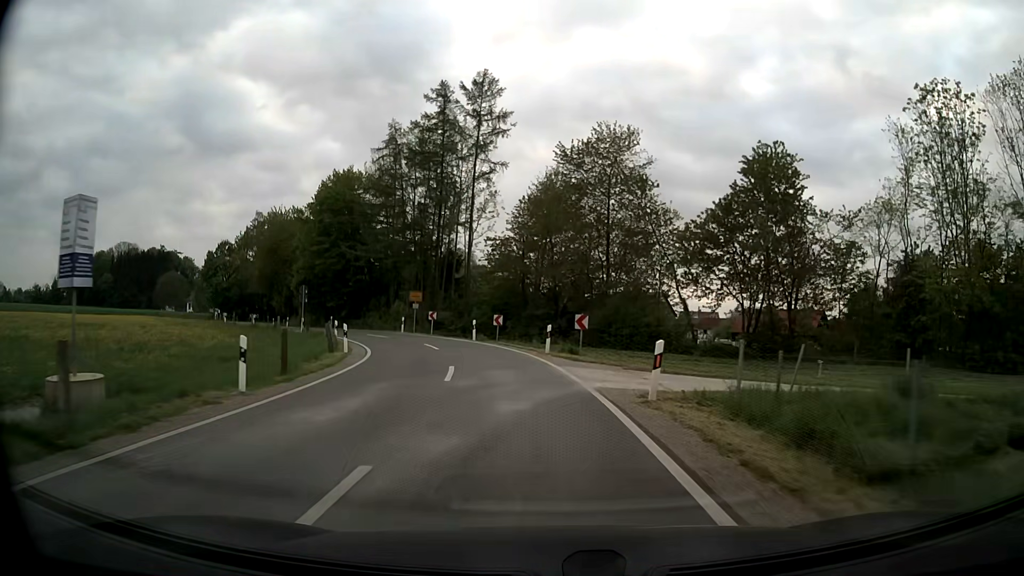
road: unclassified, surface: asphalt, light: Day
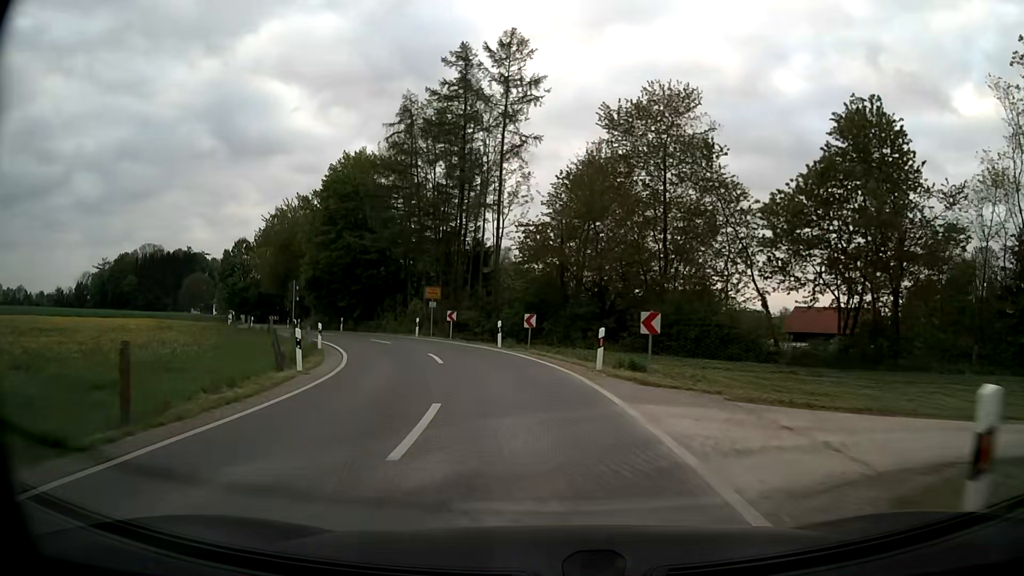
(-0.1, +7.9) m; -2°
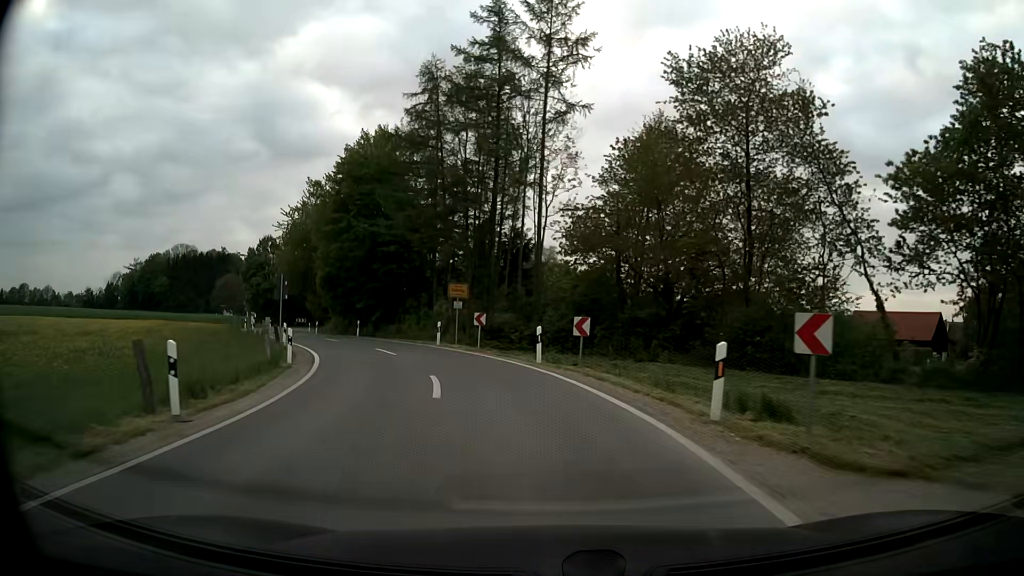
(-0.3, +7.5) m; -4°
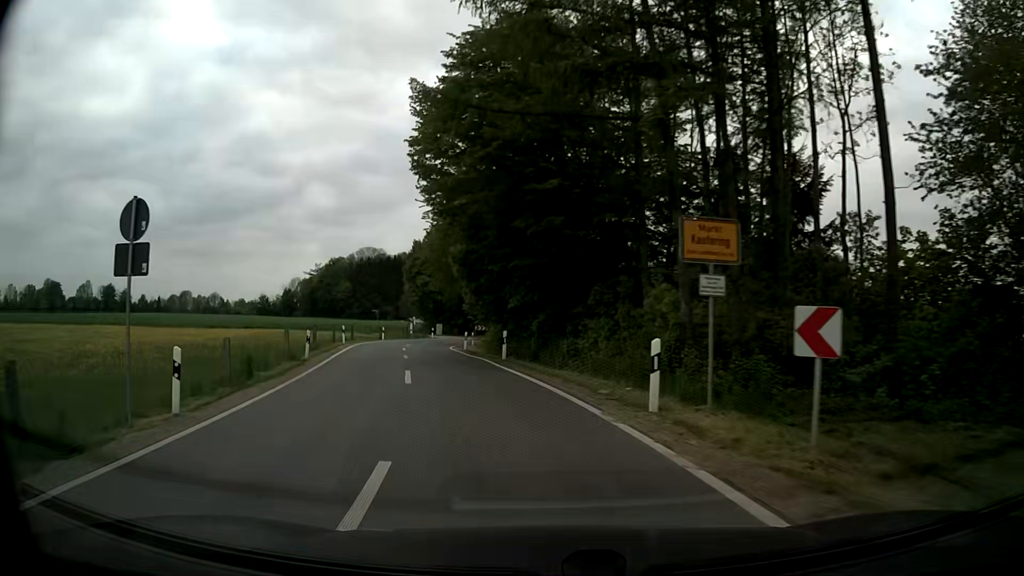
(-2.8, +20.8) m; -18°
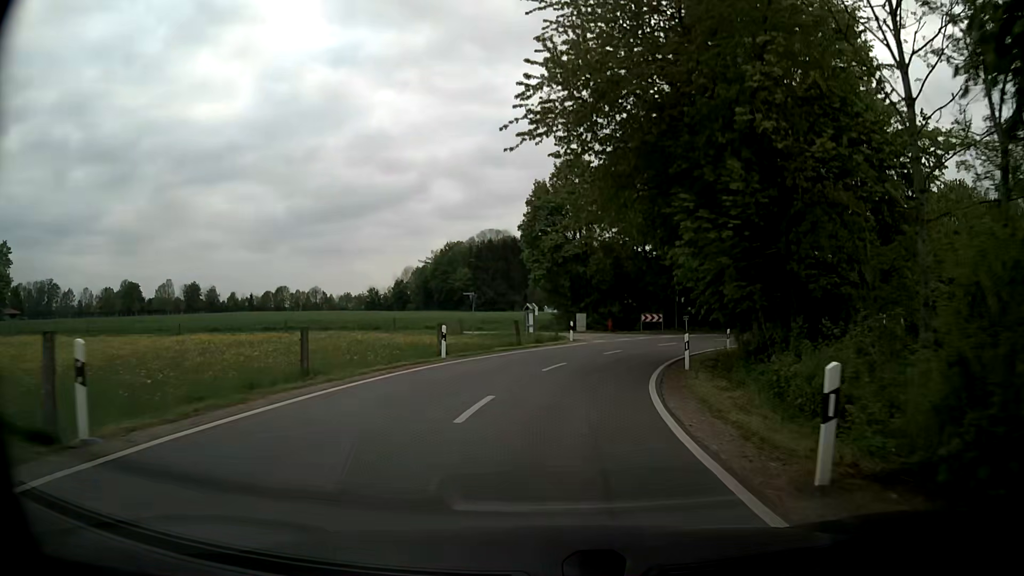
(-5.9, +33.5) m; -11°
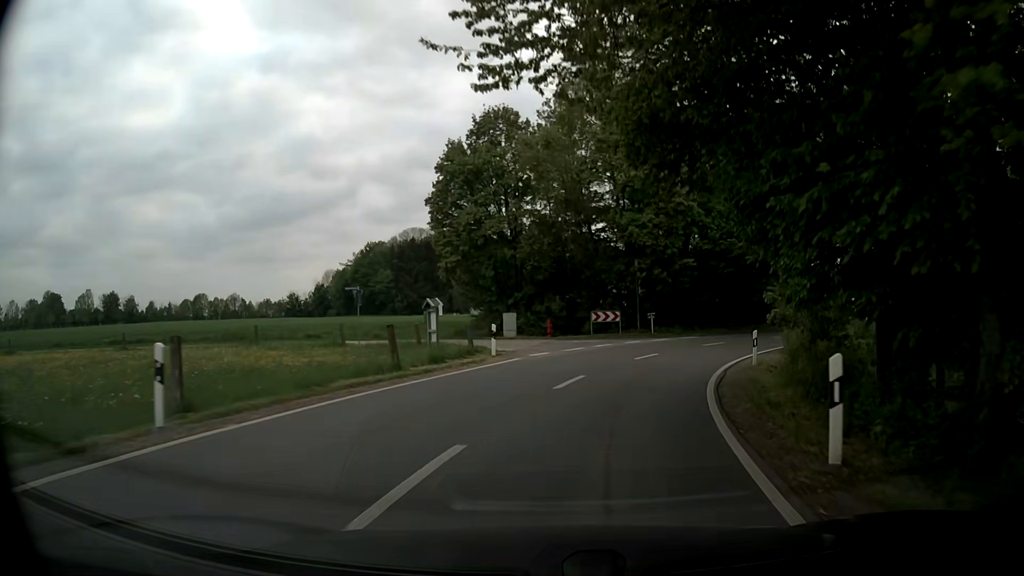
(+0.2, +13.4) m; +4°
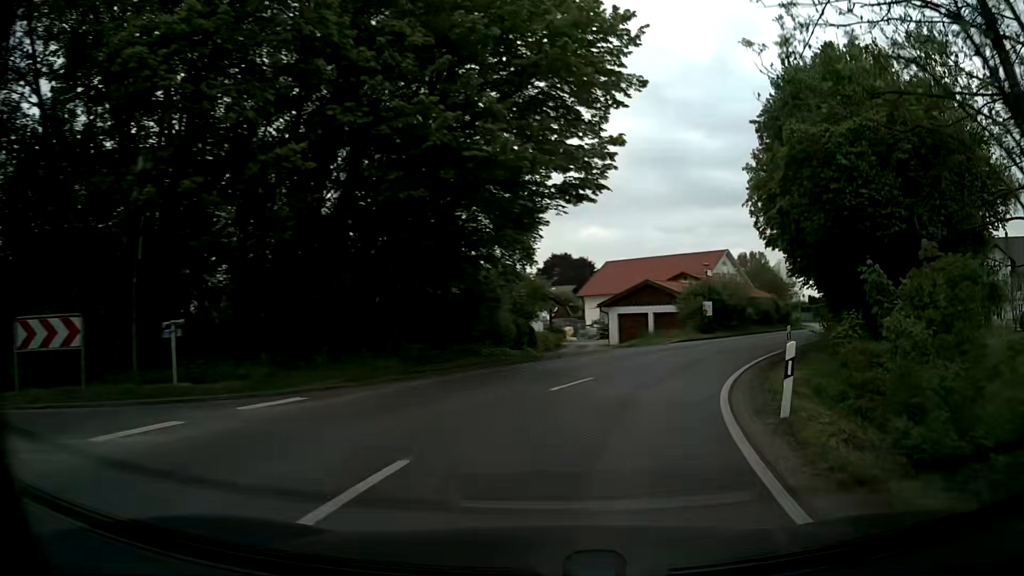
(+5.8, +25.8) m; +28°
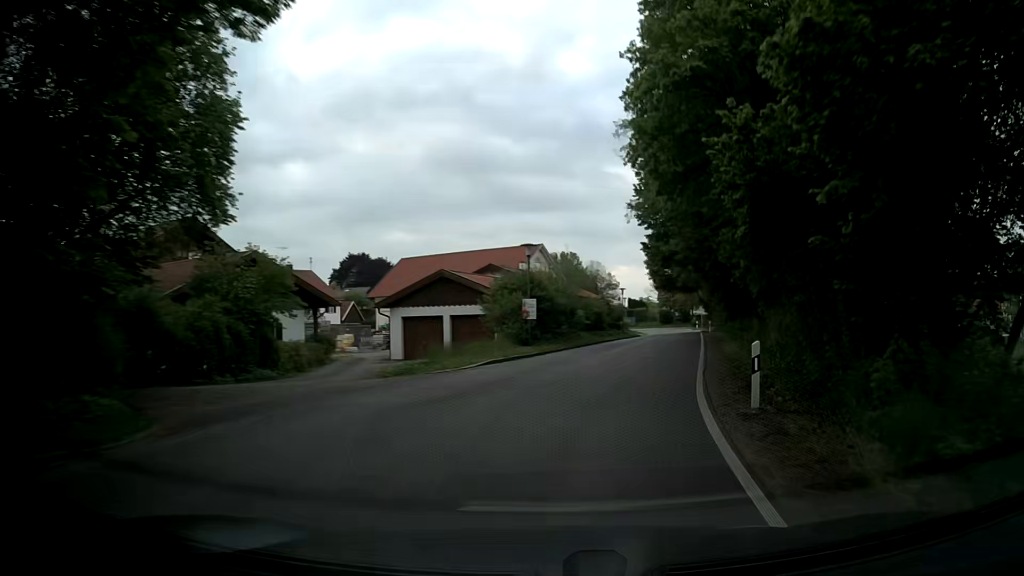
(+2.0, +13.6) m; +16°
(+1, +10) (+3, +20) (+5, +29) (+8, +39) (+10, +49) (+13, +59) (+15, +68) (+17, +78) (+19, +88) (+18, +98) m
